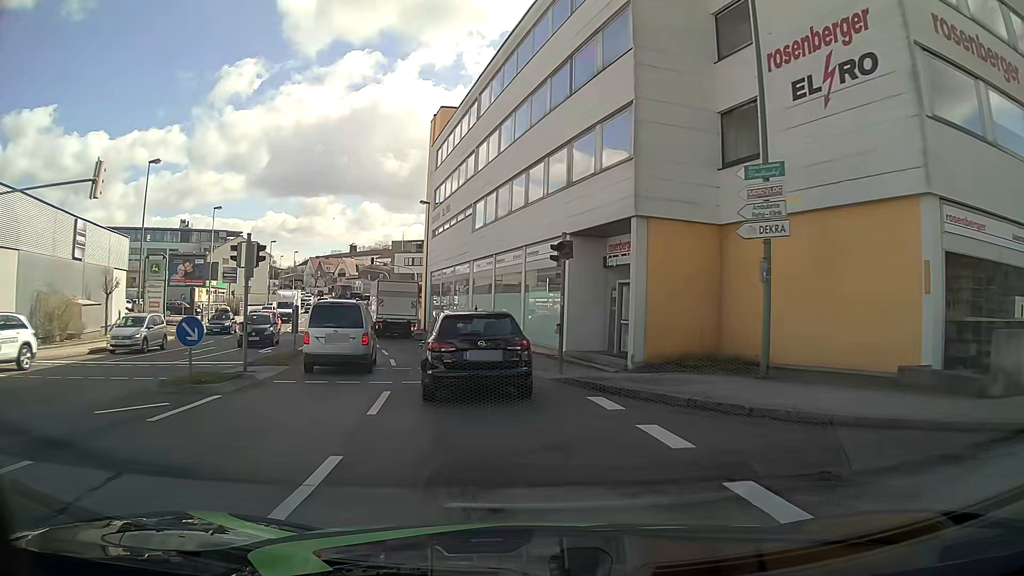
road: tertiary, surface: asphalt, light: Day
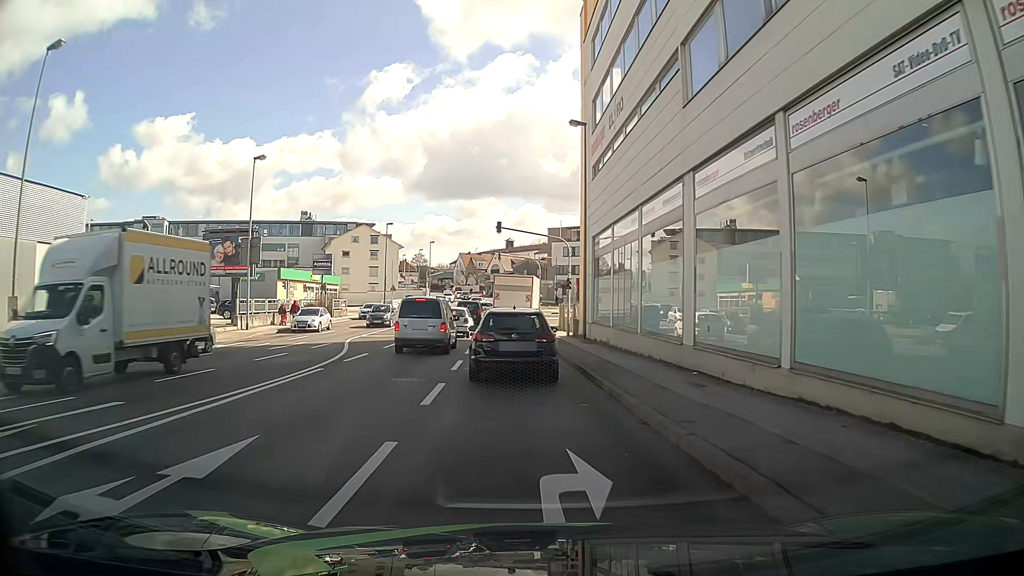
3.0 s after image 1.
(-2.6, +21.8) m; -15°
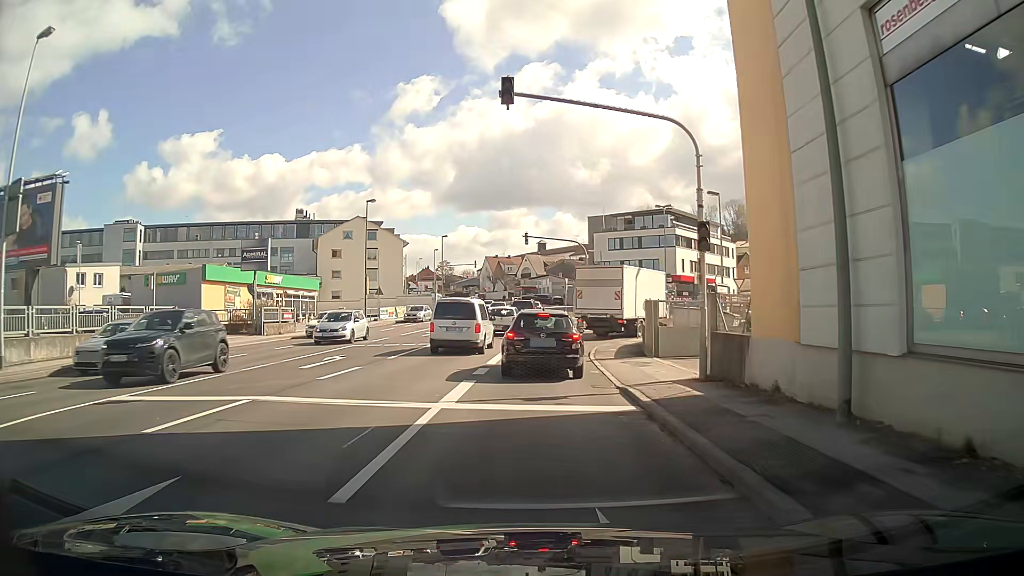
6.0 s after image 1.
(-0.3, +23.5) m; -1°
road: tertiary_link
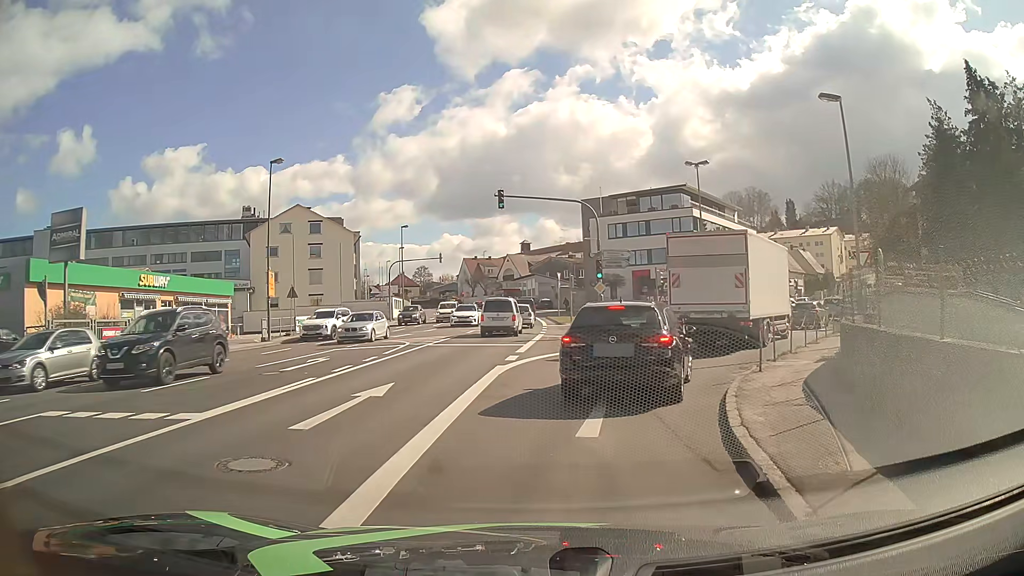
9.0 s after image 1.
(+0.1, +18.0) m; +1°
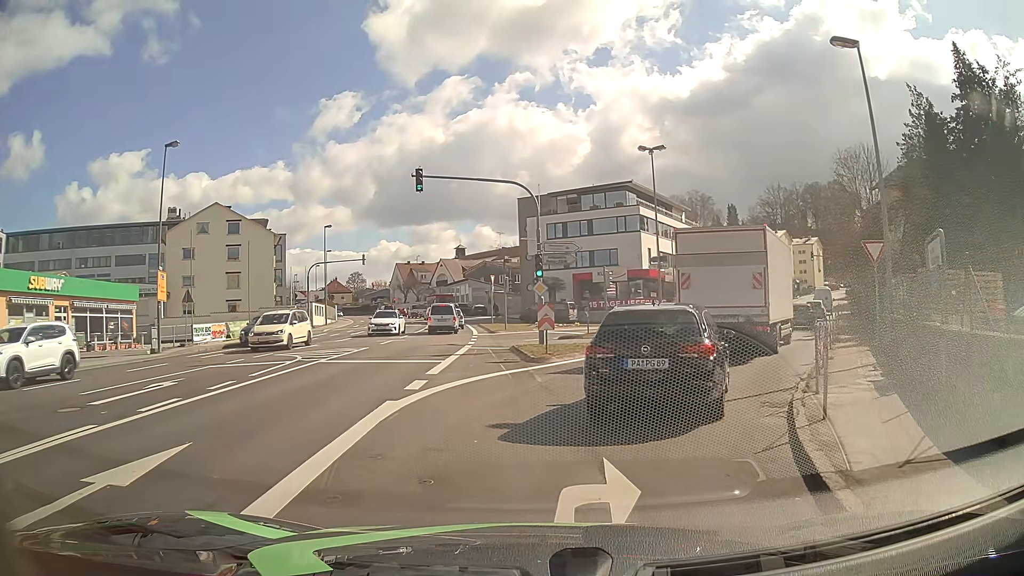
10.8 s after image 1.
(+0.2, +5.5) m; +5°
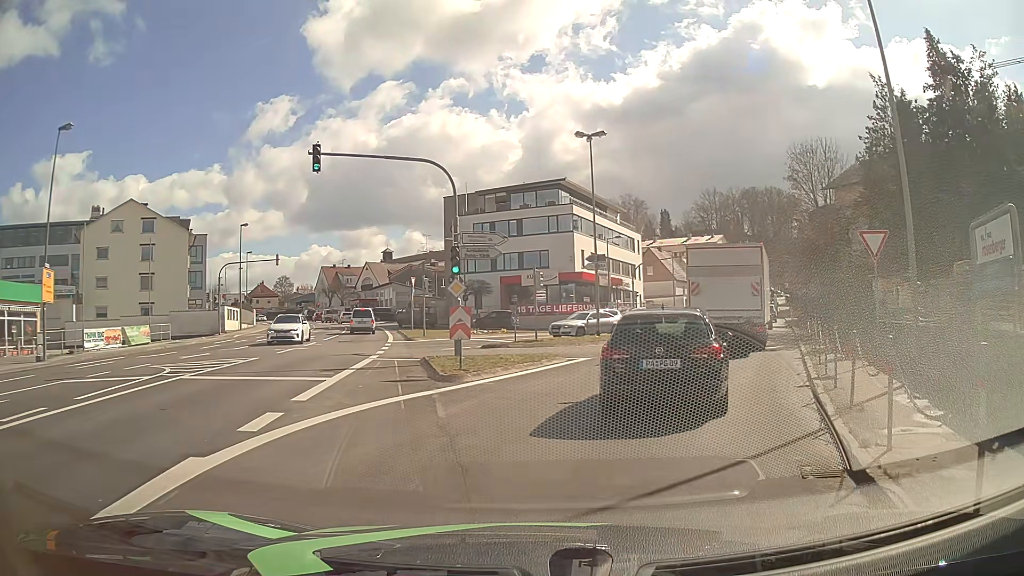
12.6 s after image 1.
(+0.2, +4.3) m; +7°
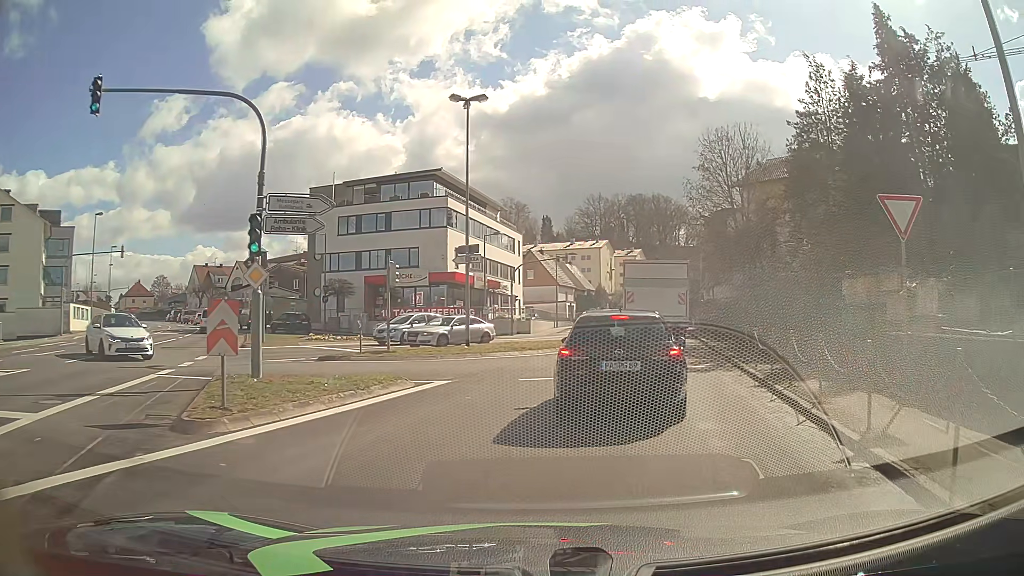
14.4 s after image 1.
(+0.5, +6.7) m; +10°
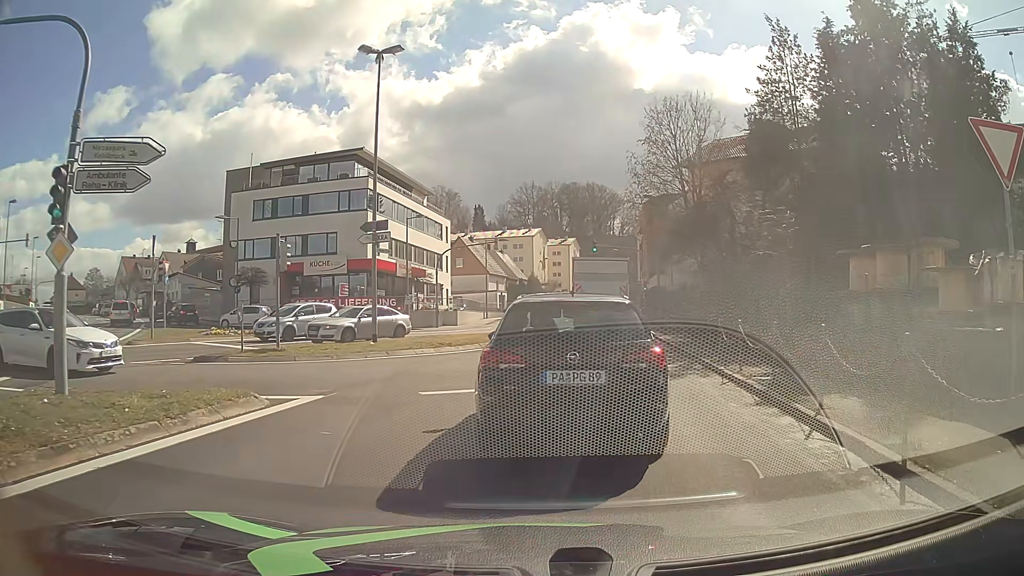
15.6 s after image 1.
(+0.2, +4.1) m; +7°
(0, +10) (+1, +20) (+2, +30) (+3, +40) (+3, +50) (+4, +60) (+5, +70) (+5, +80) (+6, +90) (+6, +100) m
